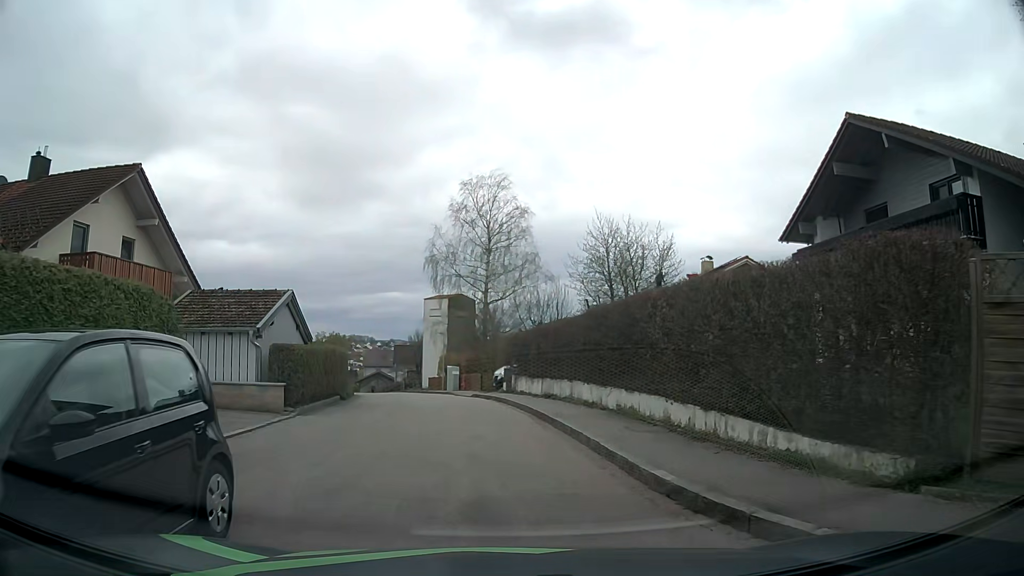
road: residential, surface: asphalt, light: Day
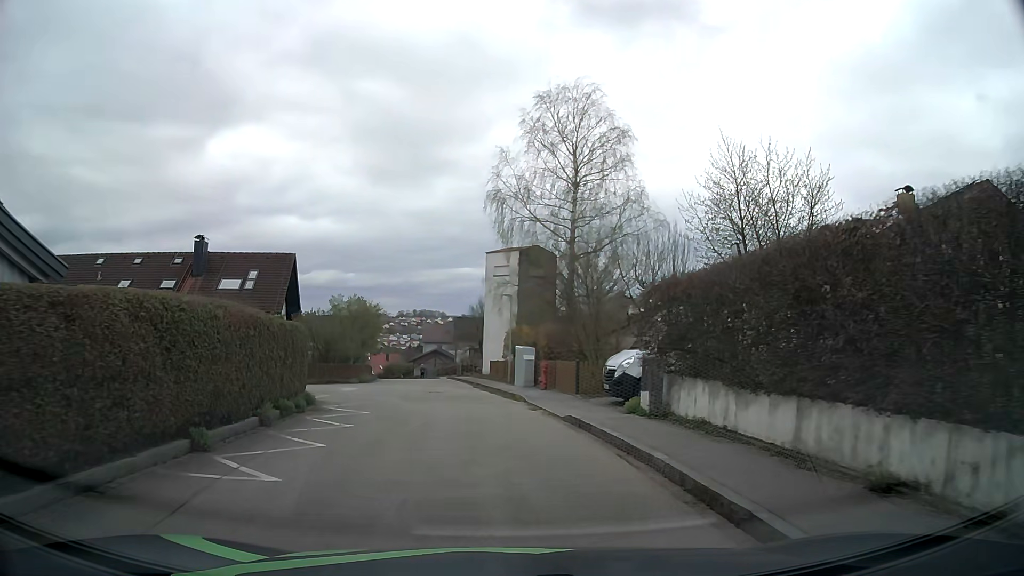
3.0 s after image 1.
(-0.9, +17.1) m; -5°
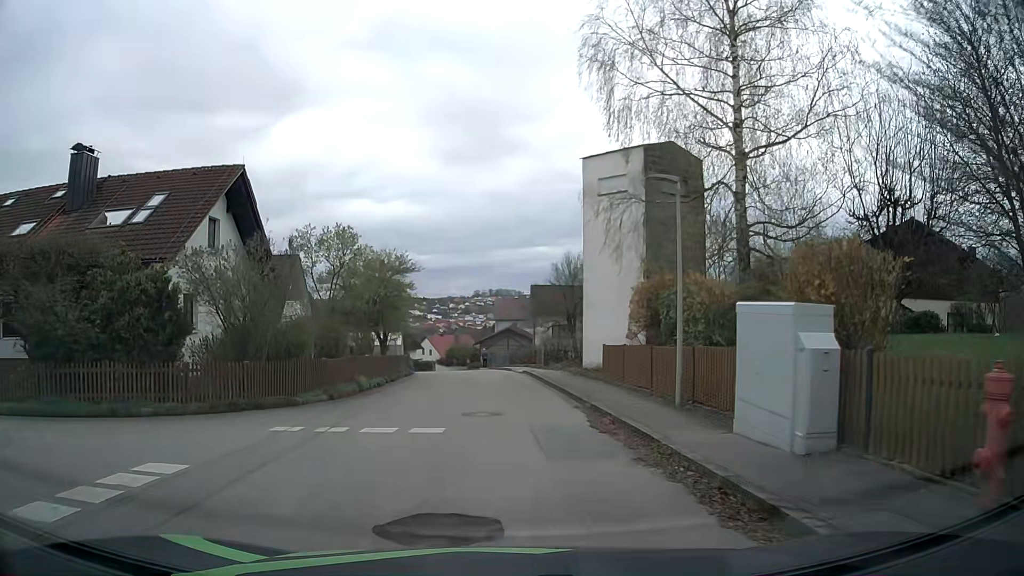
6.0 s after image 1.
(-1.3, +19.6) m; -6°
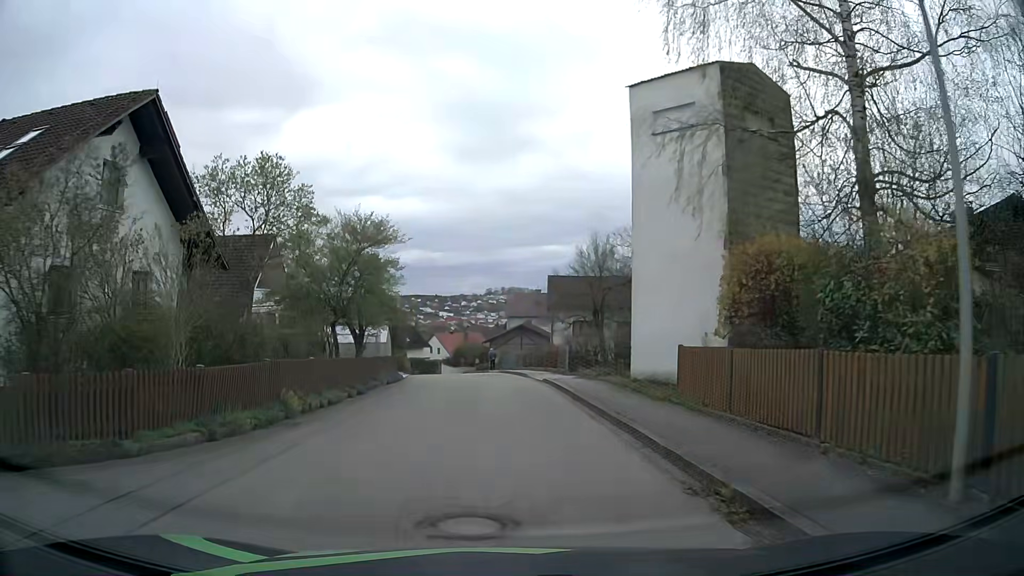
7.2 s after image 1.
(-0.2, +7.8) m; -2°
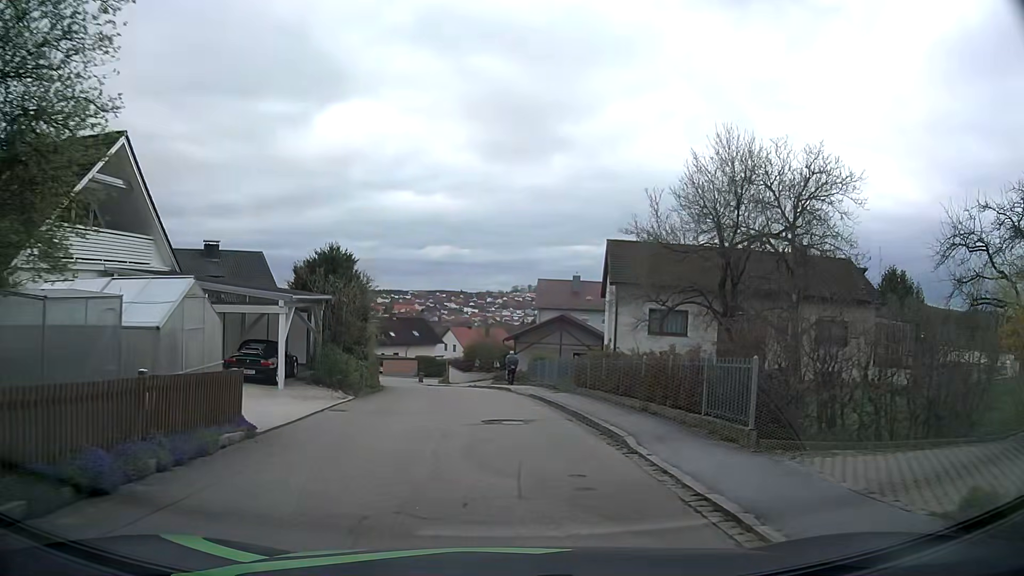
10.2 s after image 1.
(-0.3, +20.1) m; -1°
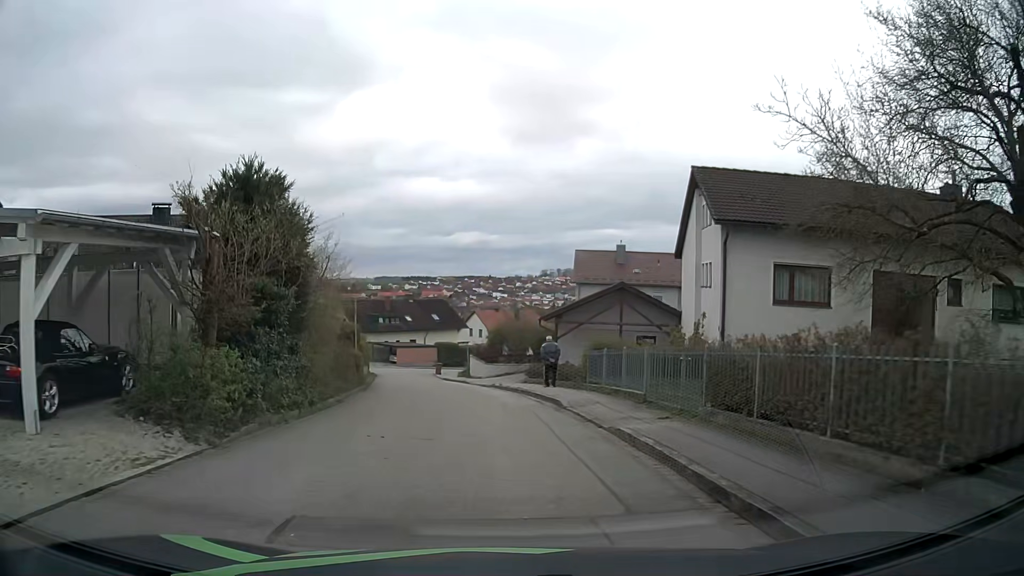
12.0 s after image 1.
(-0.4, +12.4) m; -3°
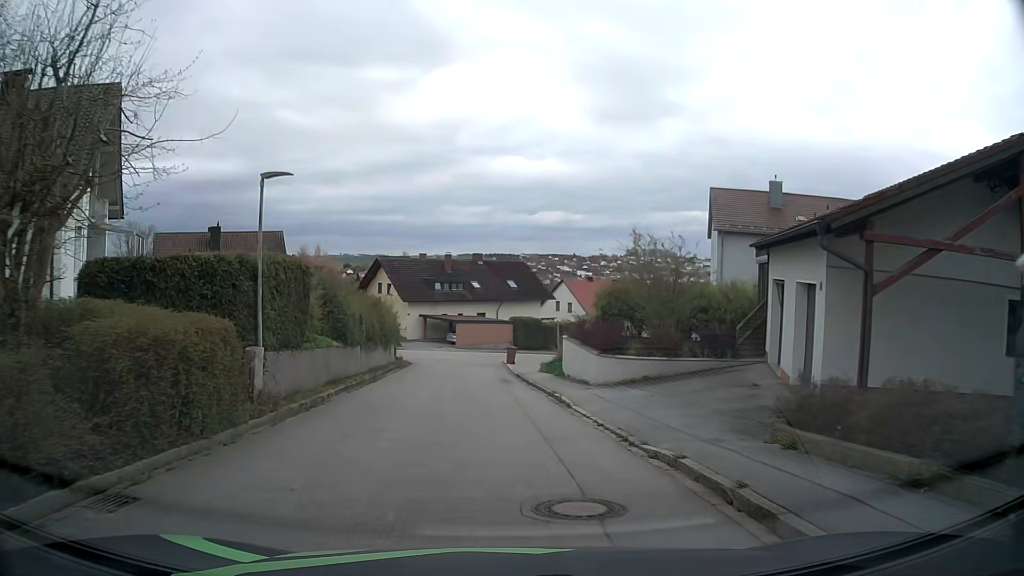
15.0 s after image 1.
(-1.4, +21.5) m; -7°
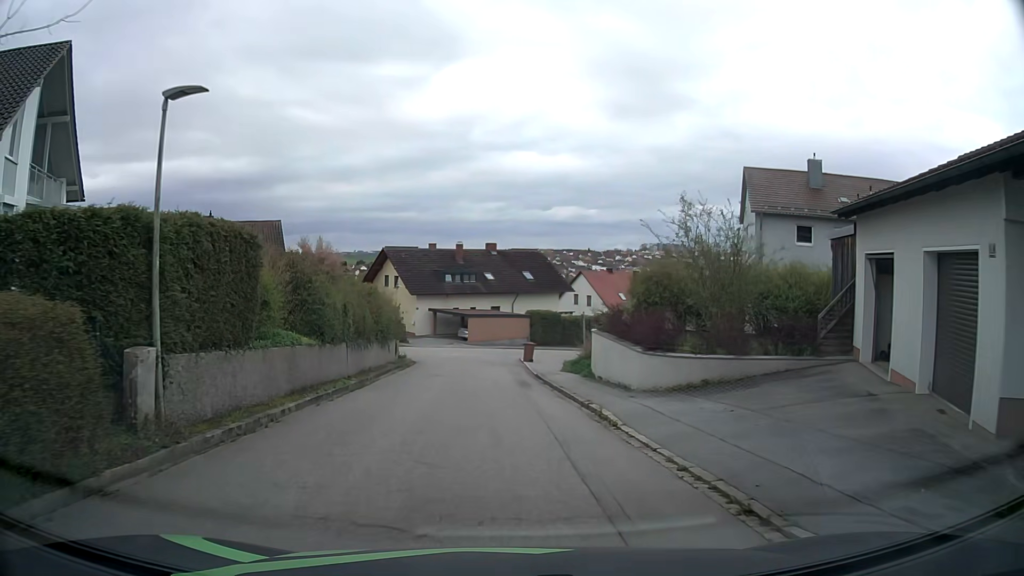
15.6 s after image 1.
(0.0, +4.4) m; -2°
